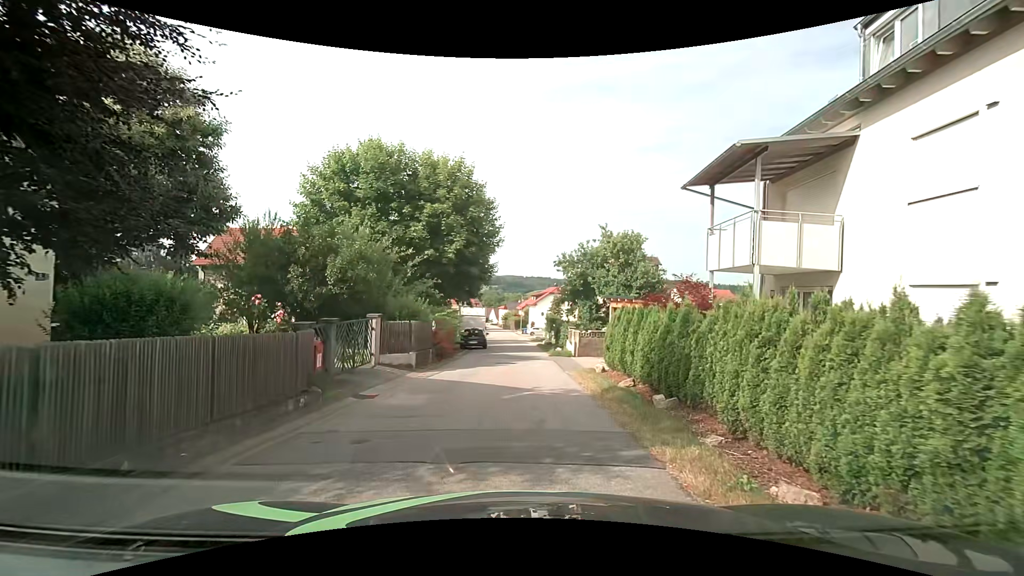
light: Day
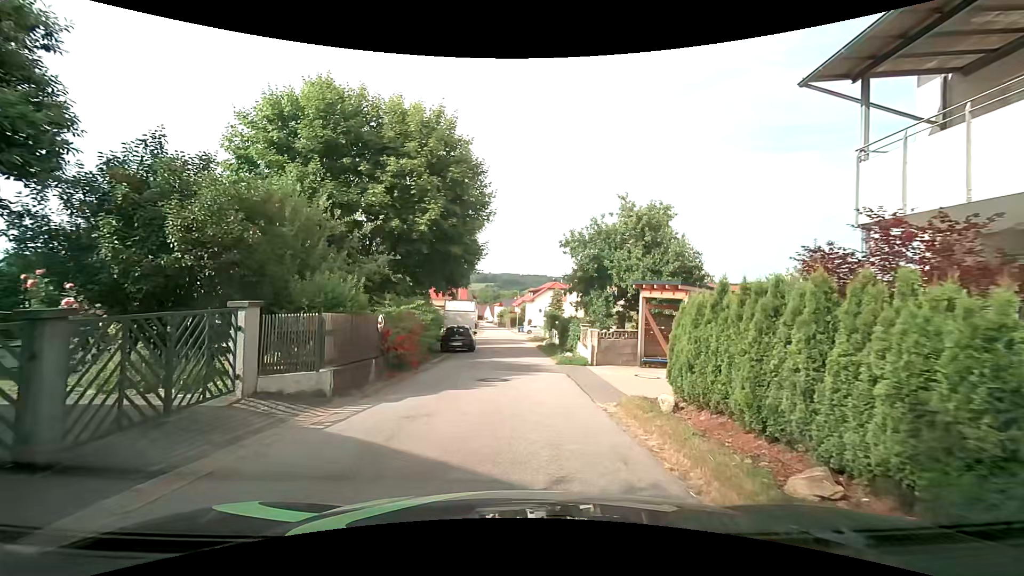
(+0.1, +7.0) m; 0°
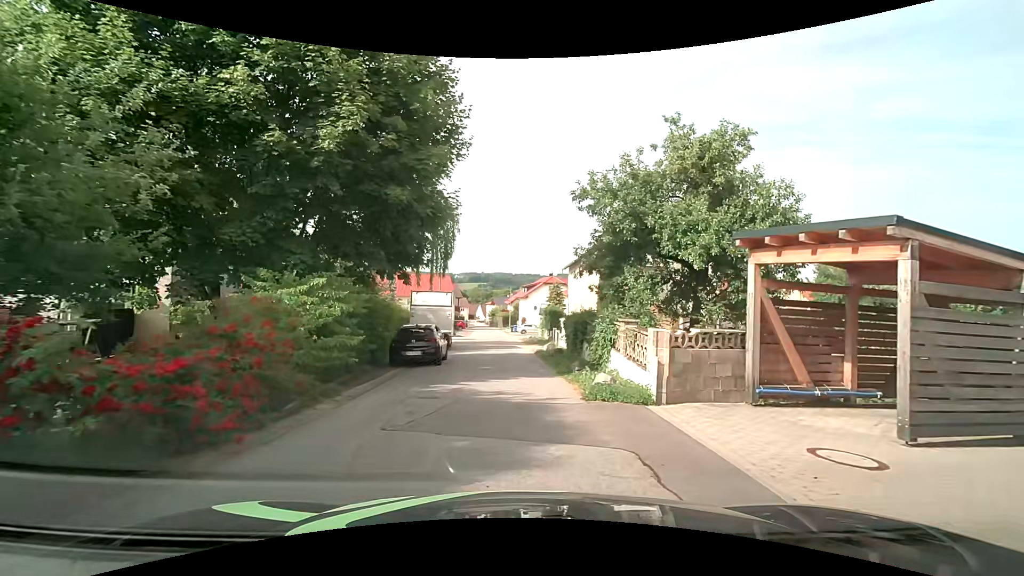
(+0.2, +9.4) m; +1°
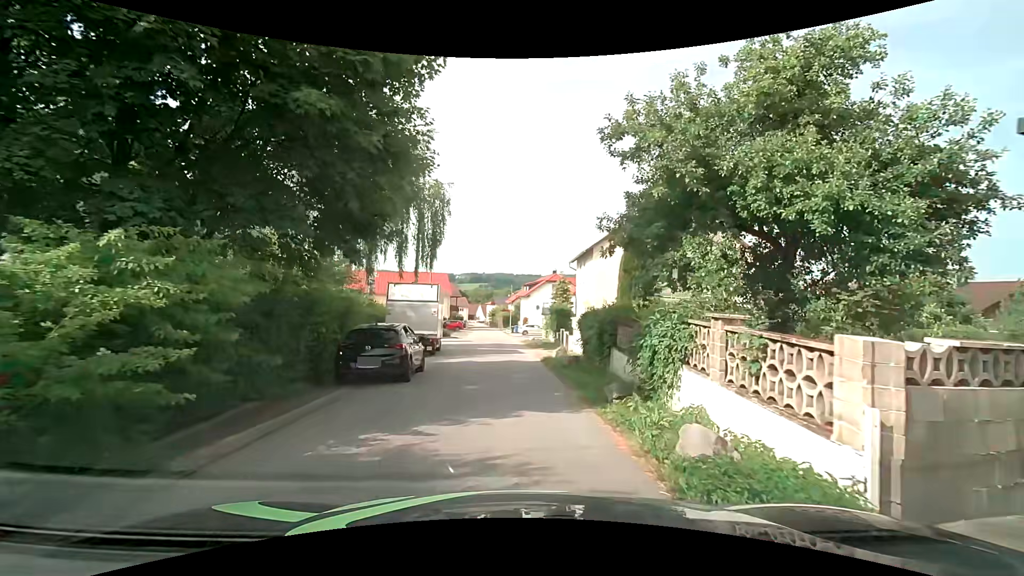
(0.0, +5.3) m; -2°
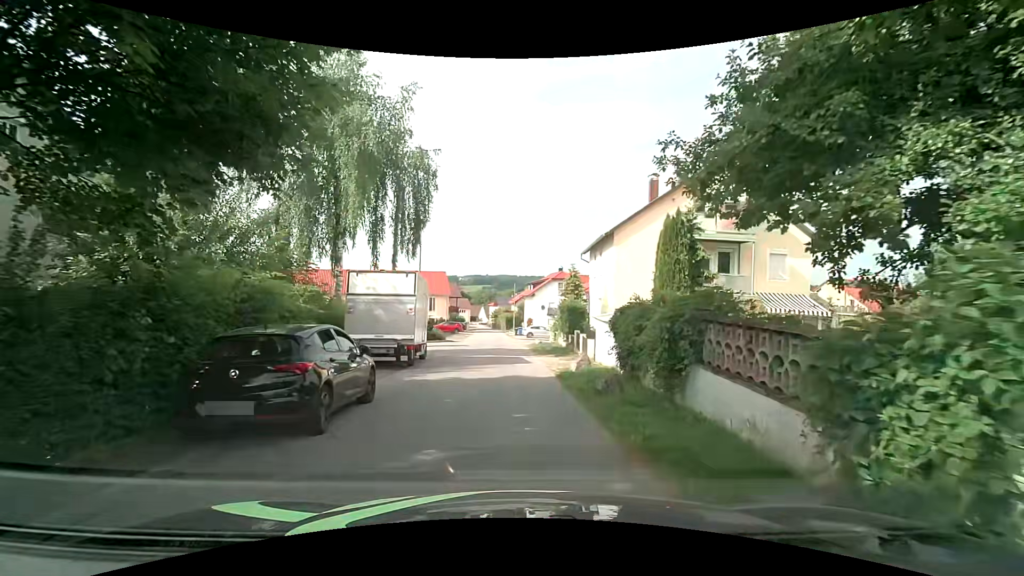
(+0.1, +5.7) m; +1°
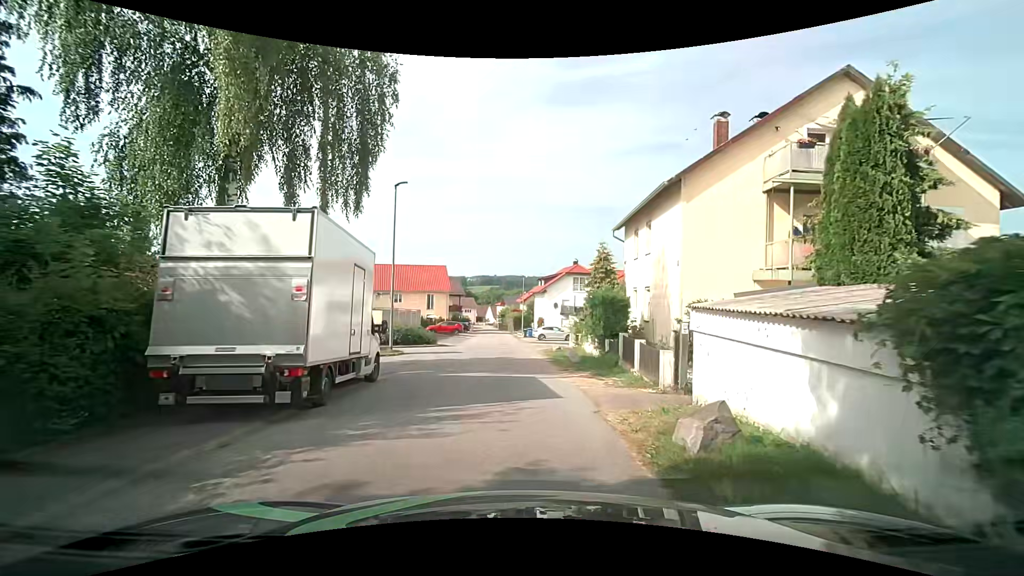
(0.0, +9.2) m; 0°
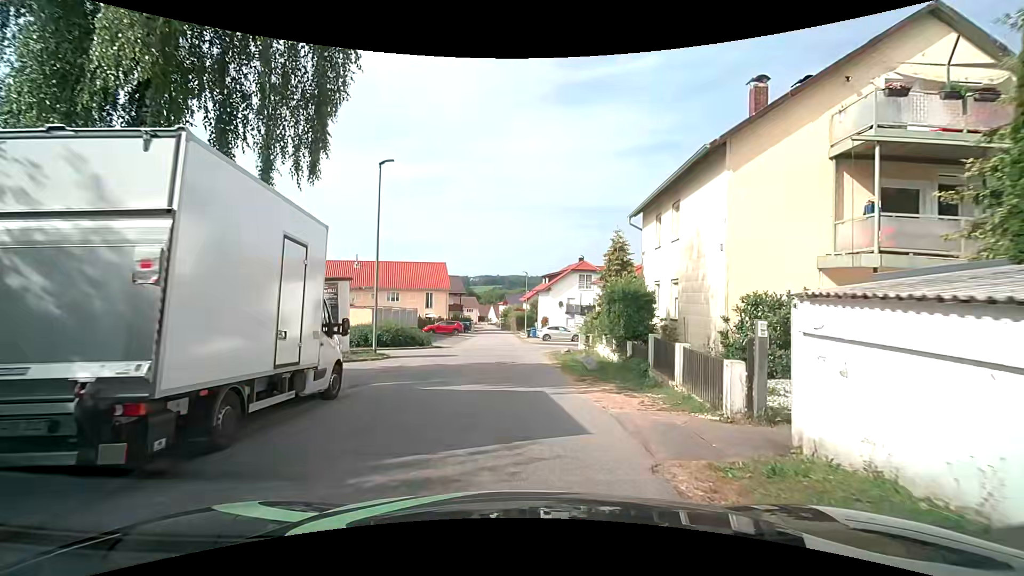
(-0.1, +3.3) m; -1°
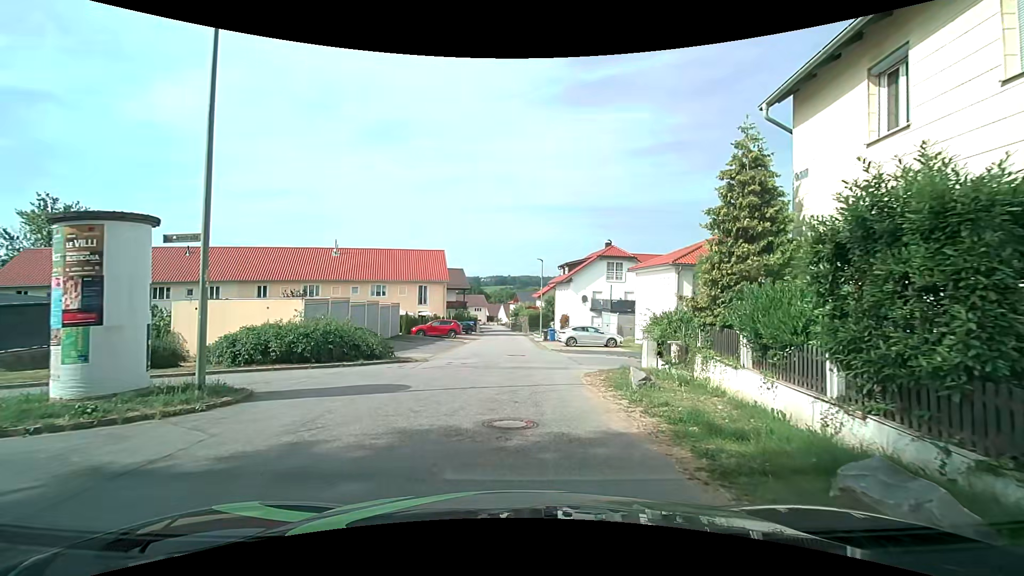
(-0.1, +12.0) m; -1°
